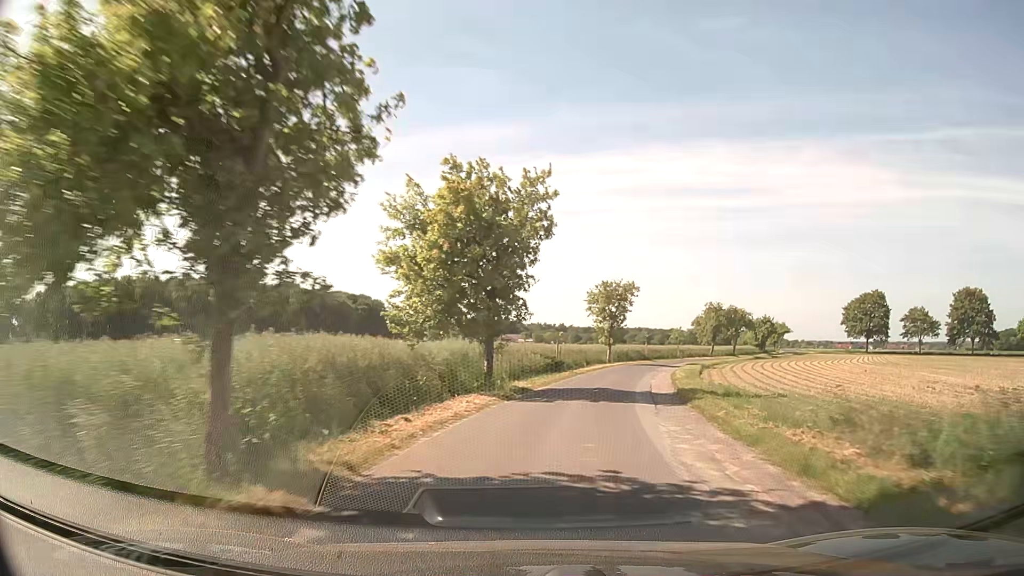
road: unclassified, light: Day
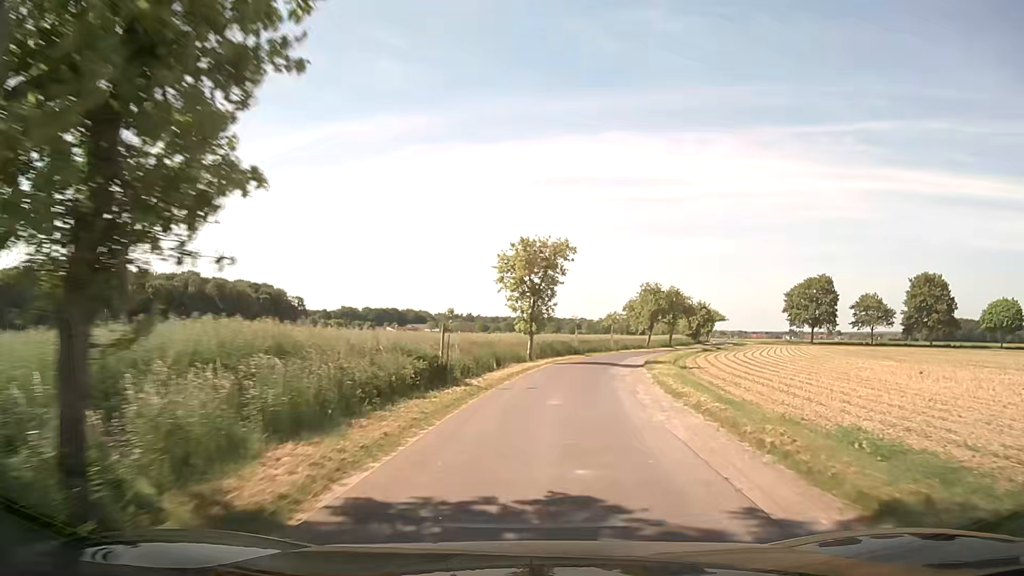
(+1.2, +16.7) m; +8°
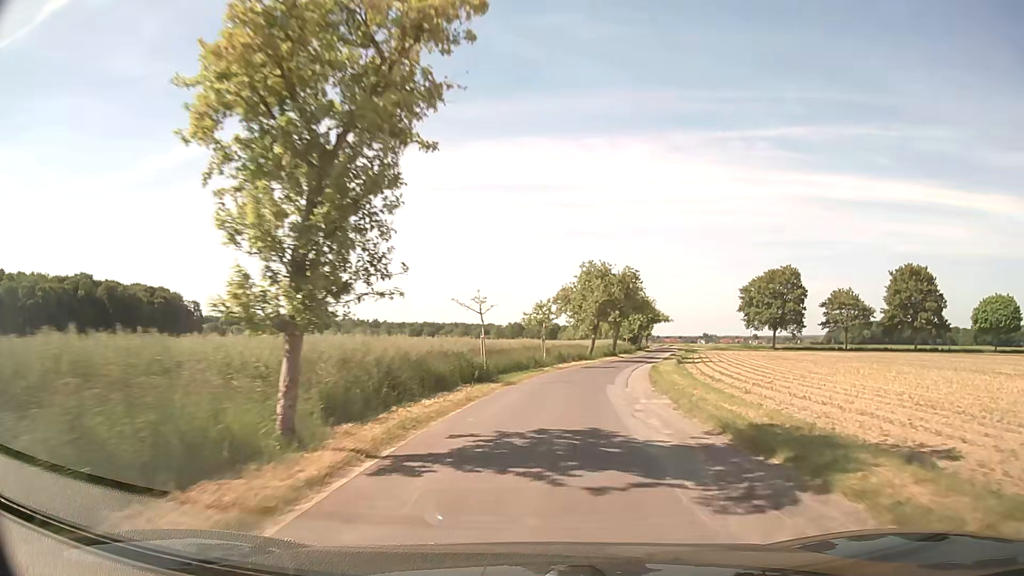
(+1.8, +25.8) m; +8°
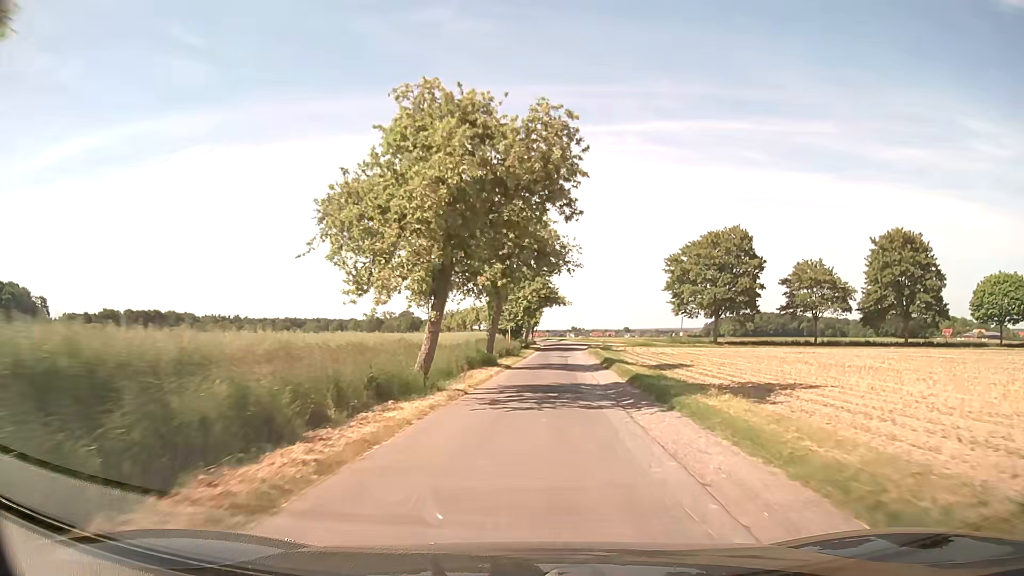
(+3.9, +35.8) m; +11°
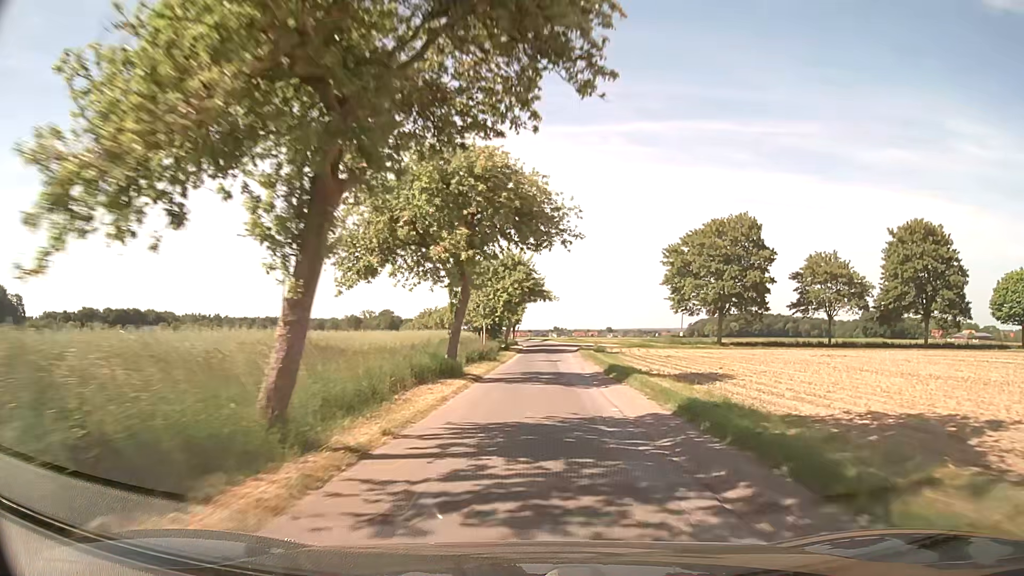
(+0.1, +9.2) m; +1°
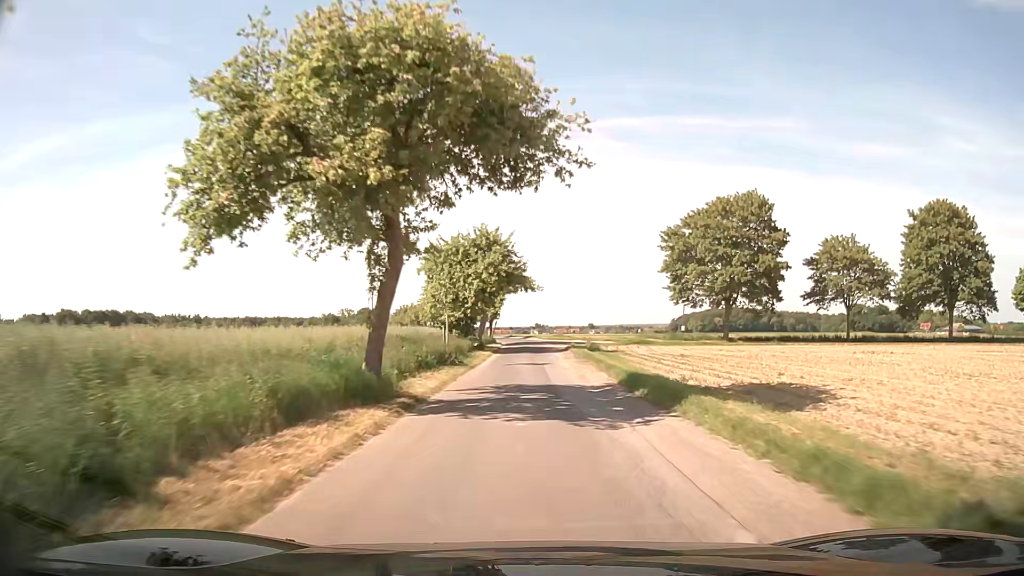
(+0.2, +9.2) m; +2°
